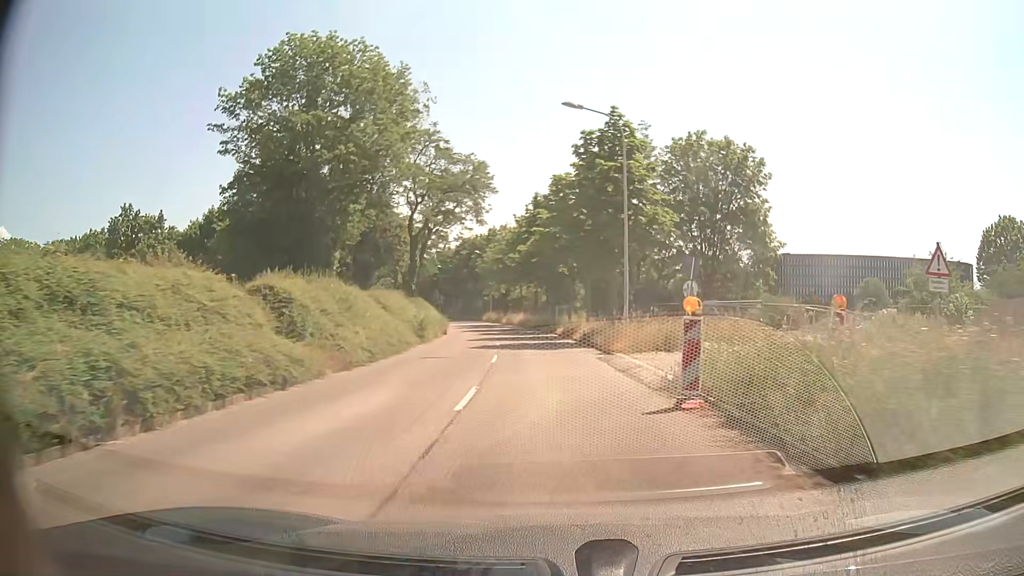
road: tertiary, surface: asphalt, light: Day
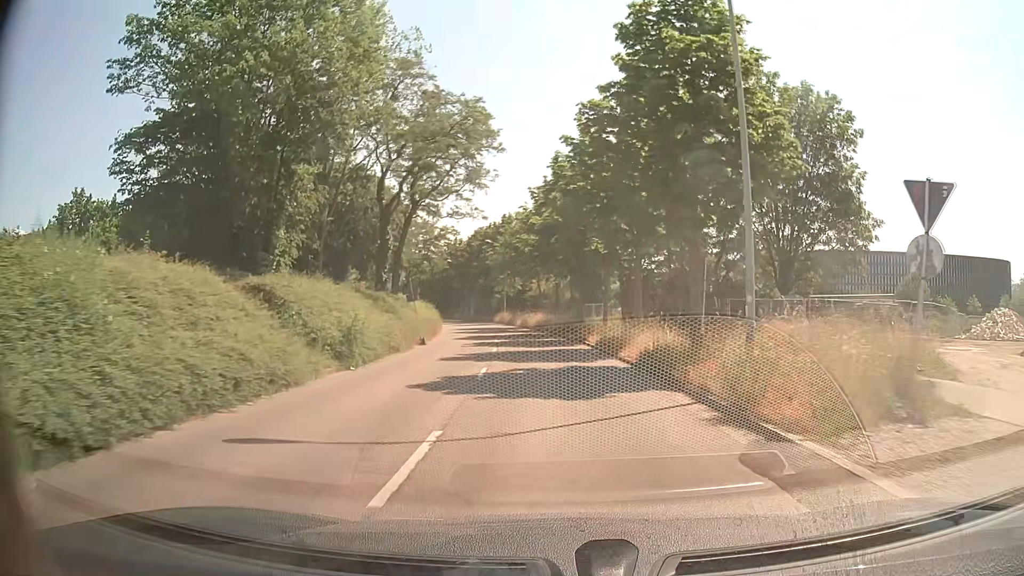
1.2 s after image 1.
(-0.3, +13.7) m; -2°
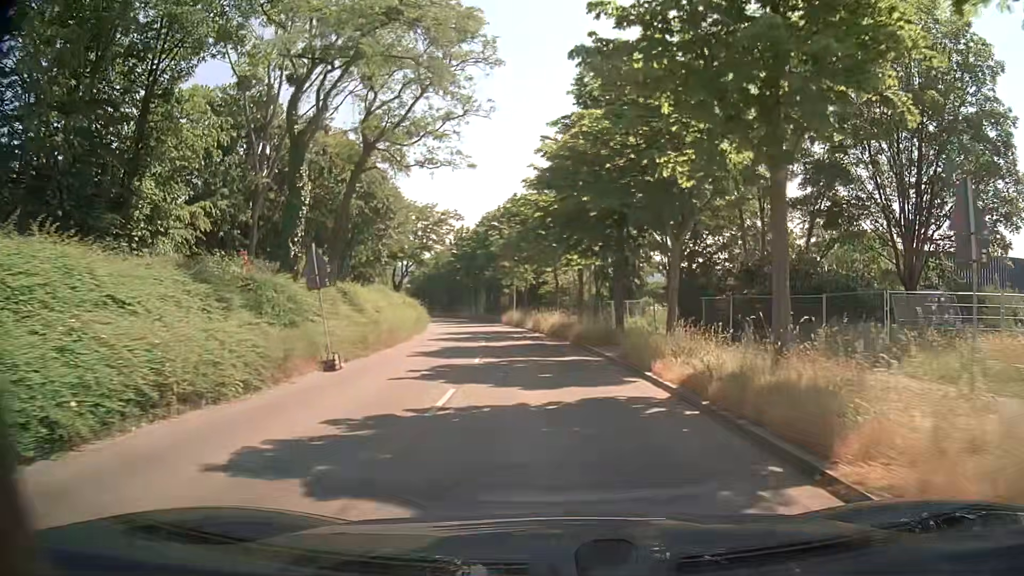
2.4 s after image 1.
(-0.2, +14.0) m; -2°
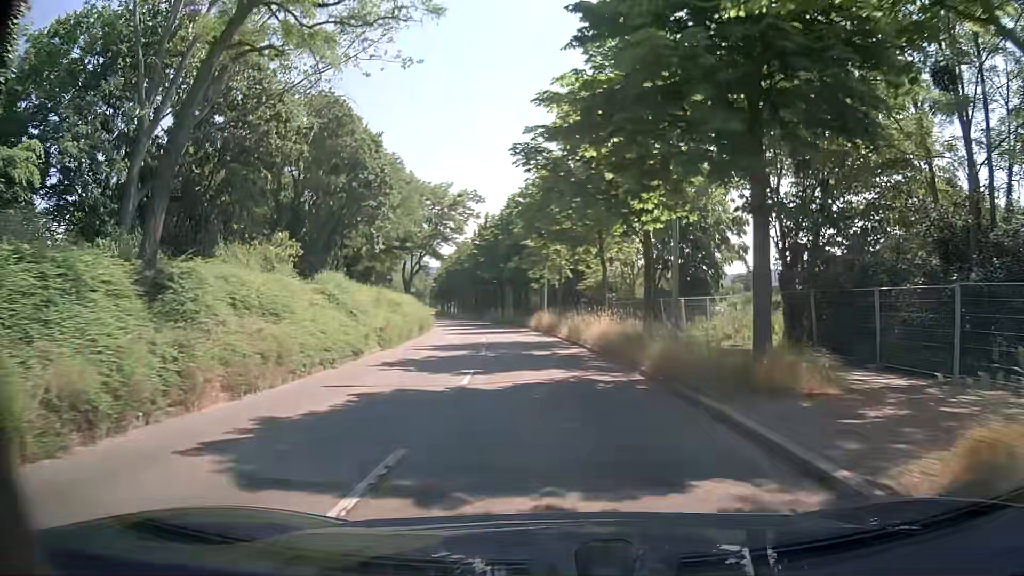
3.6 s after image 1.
(-0.3, +14.1) m; -2°
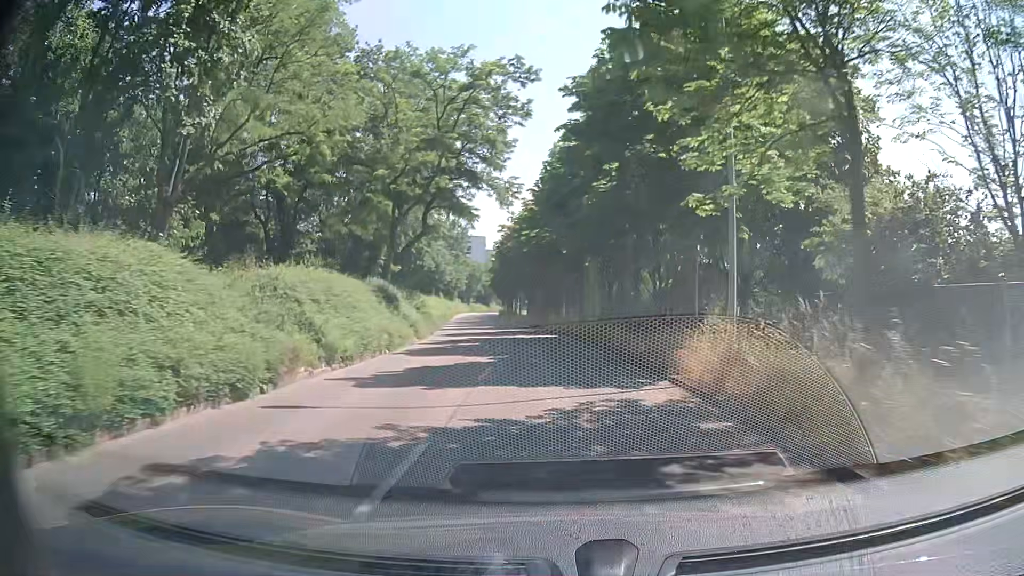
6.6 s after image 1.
(-2.8, +35.6) m; -8°
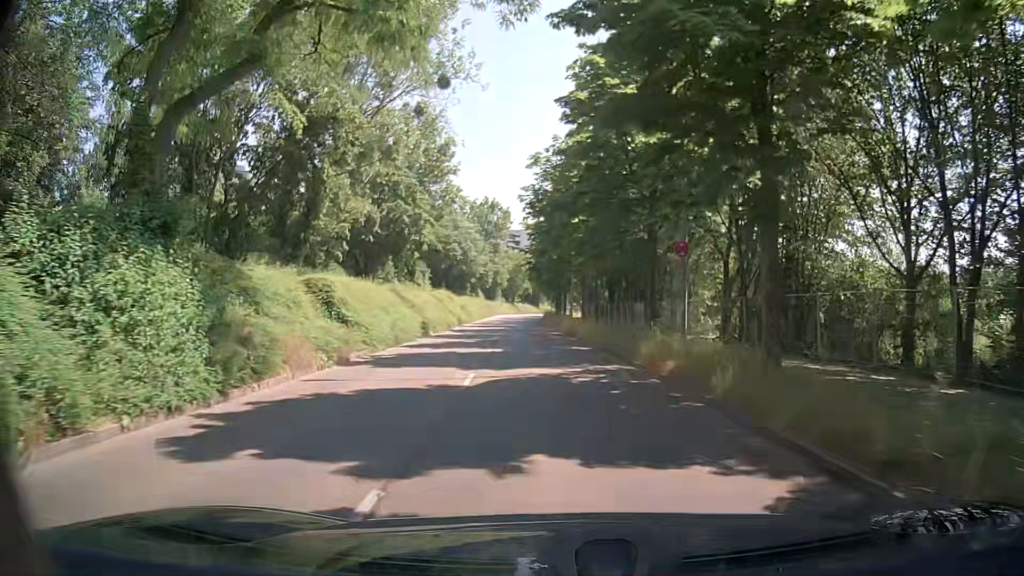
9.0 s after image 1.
(-1.1, +28.9) m; -5°
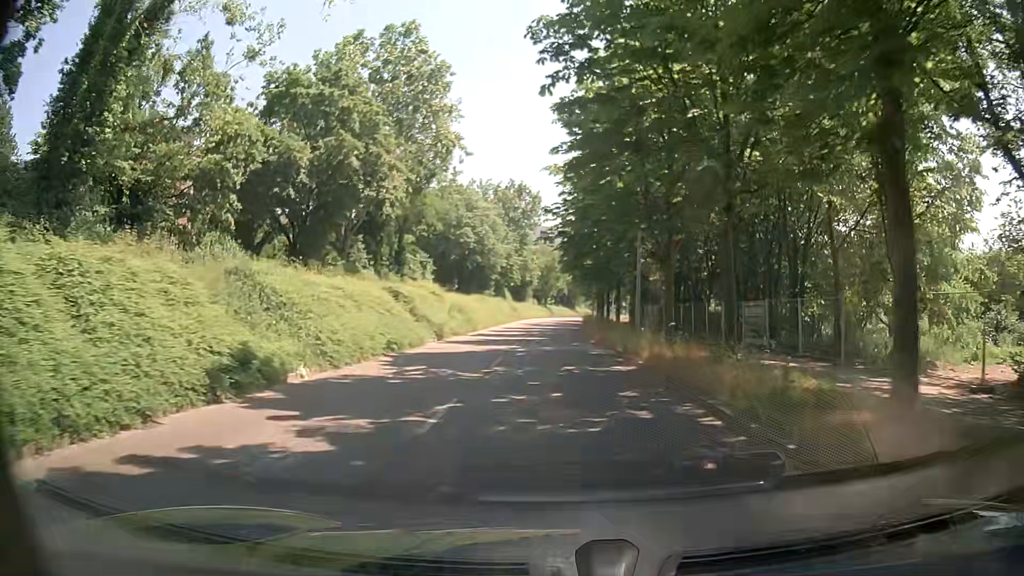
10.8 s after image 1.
(-0.5, +21.6) m; -3°
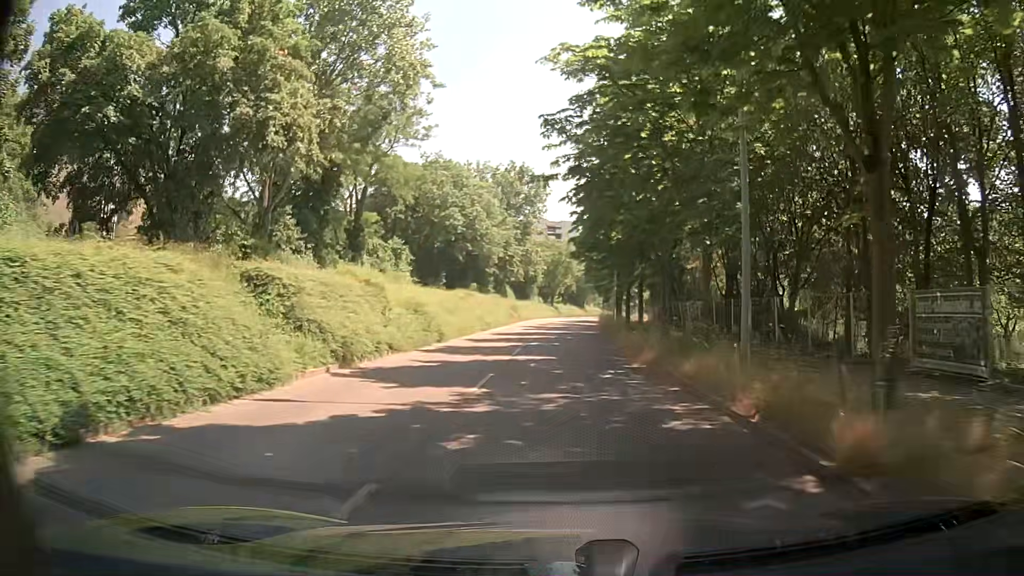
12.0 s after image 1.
(+0.1, +14.2) m; 0°
(0, +10) (0, +20) (0, +30) (+1, +40) (+1, +50) (+2, +60) (+2, +70) (+3, +80) (+4, +90) (+5, +100) m
